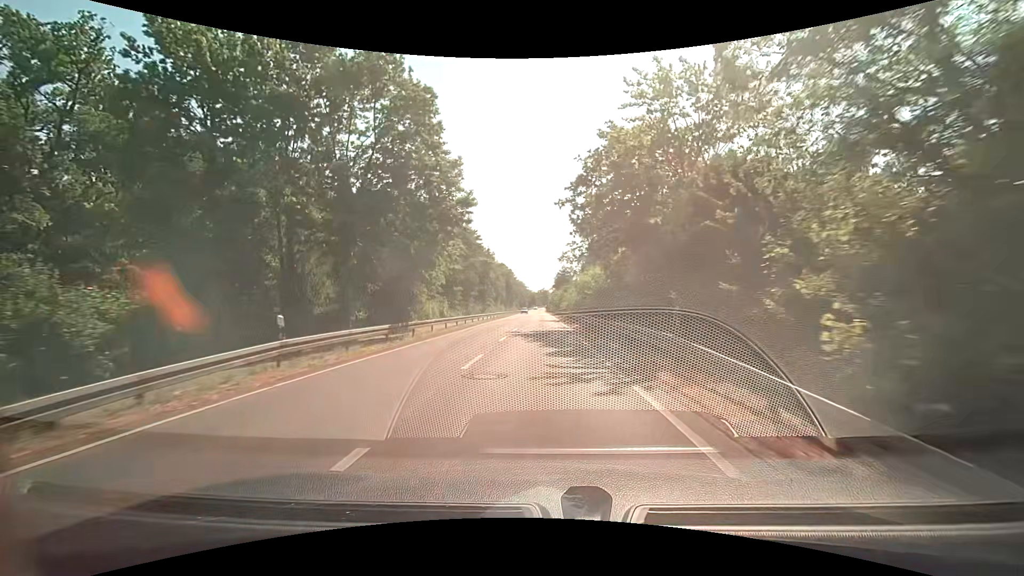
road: secondary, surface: asphalt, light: Day
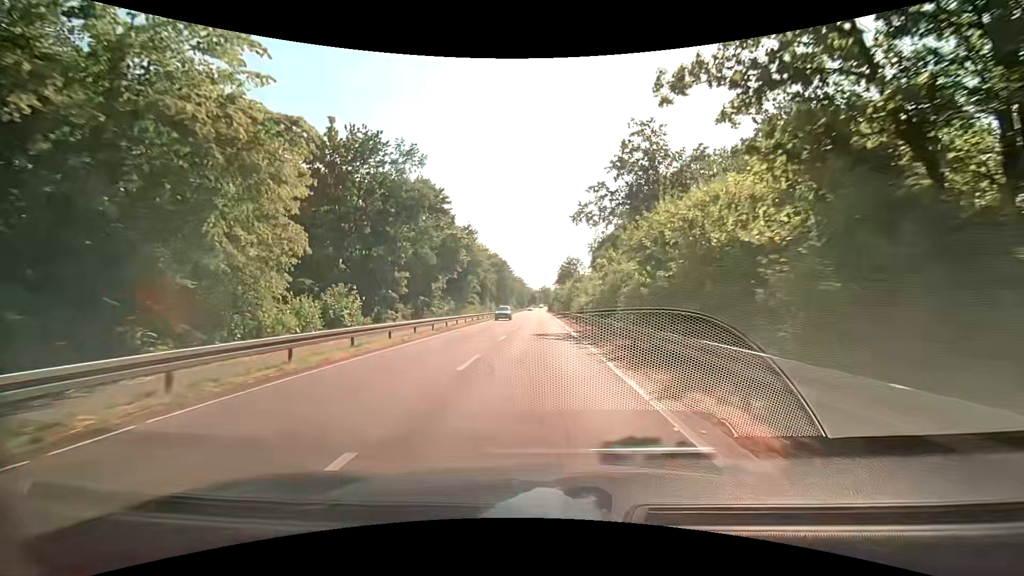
(-0.2, +27.3) m; -1°
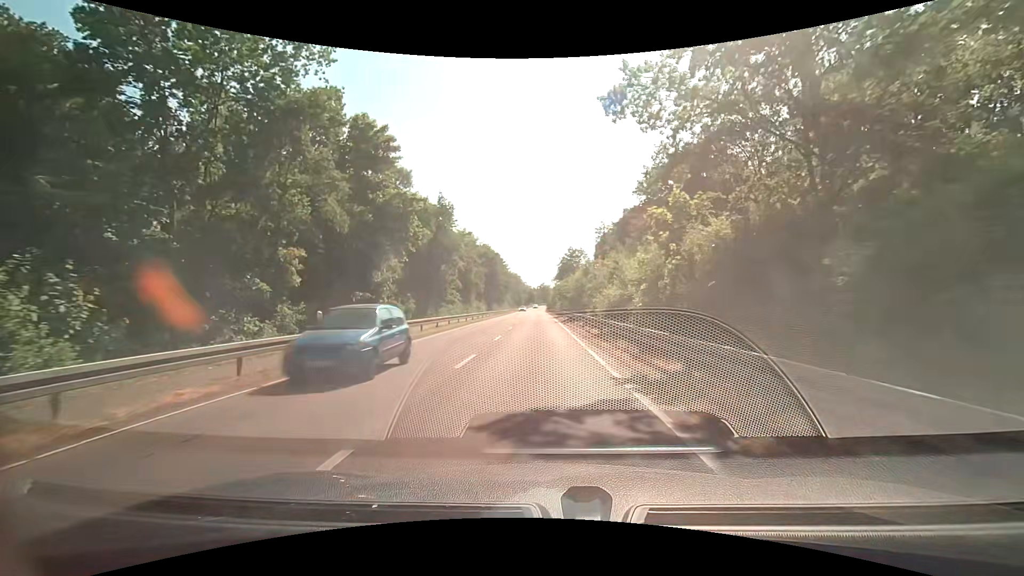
(+0.1, +17.9) m; 0°
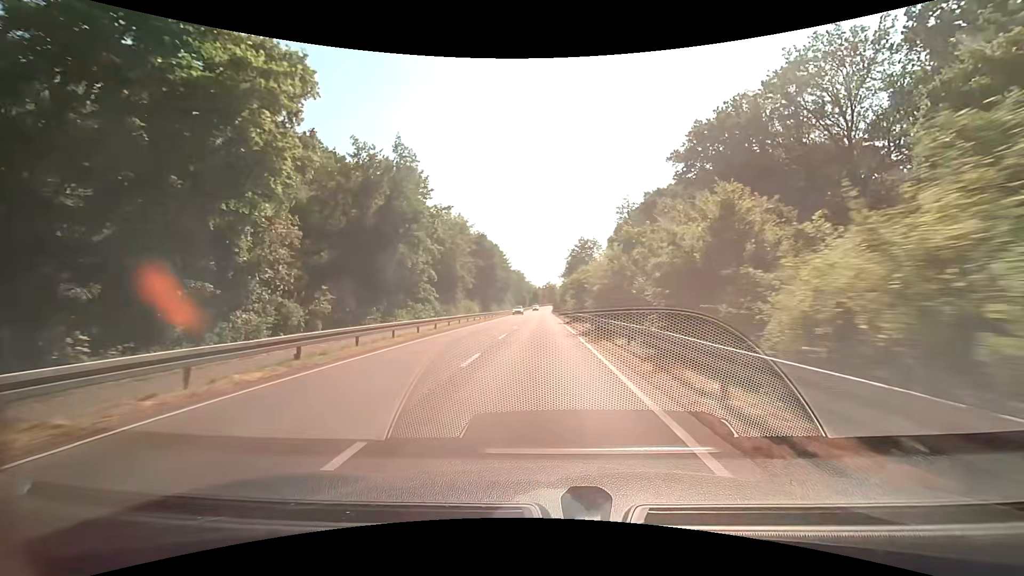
(-0.1, +17.7) m; 0°
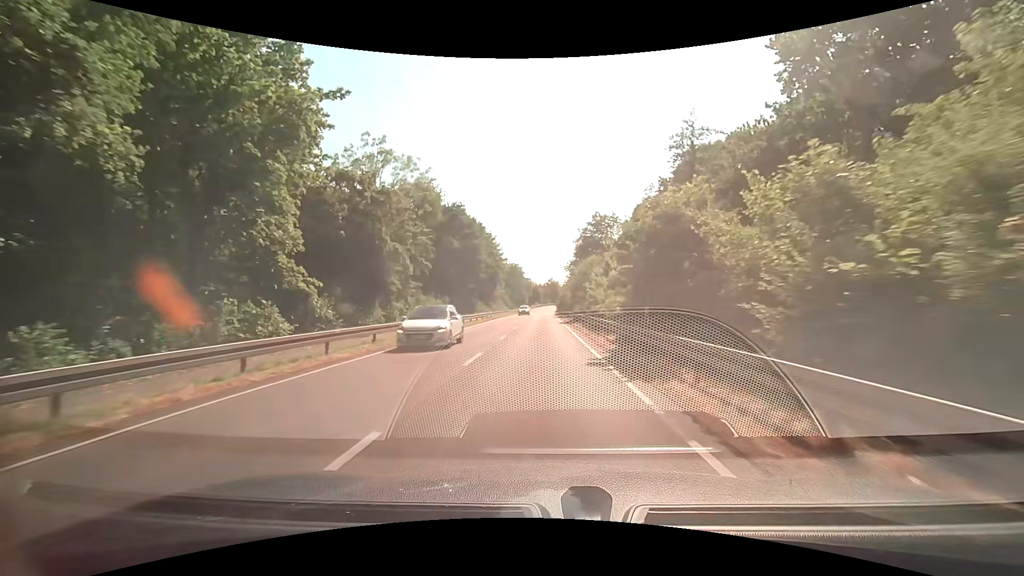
(-0.3, +26.5) m; 0°
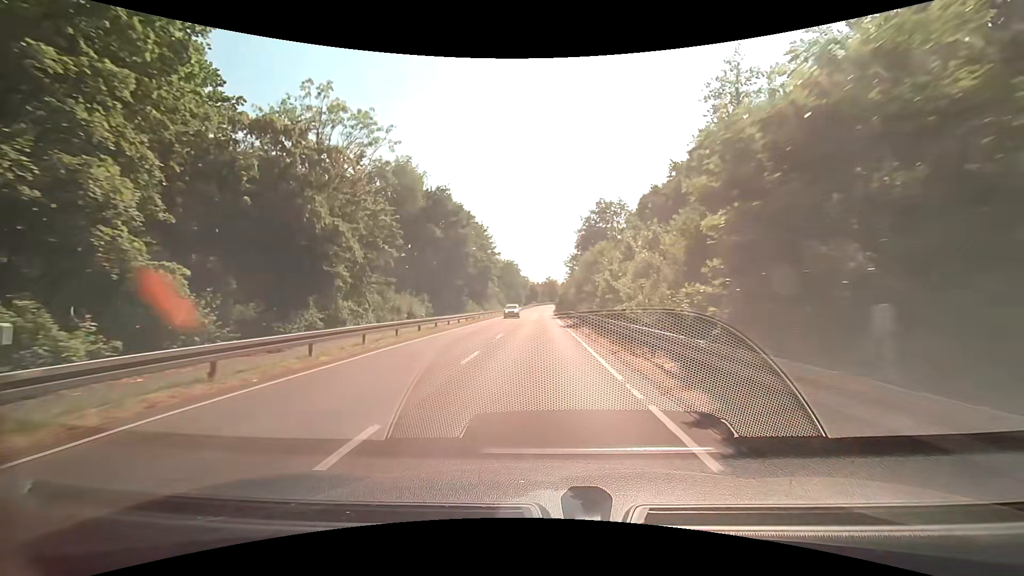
(0.0, +8.8) m; 0°
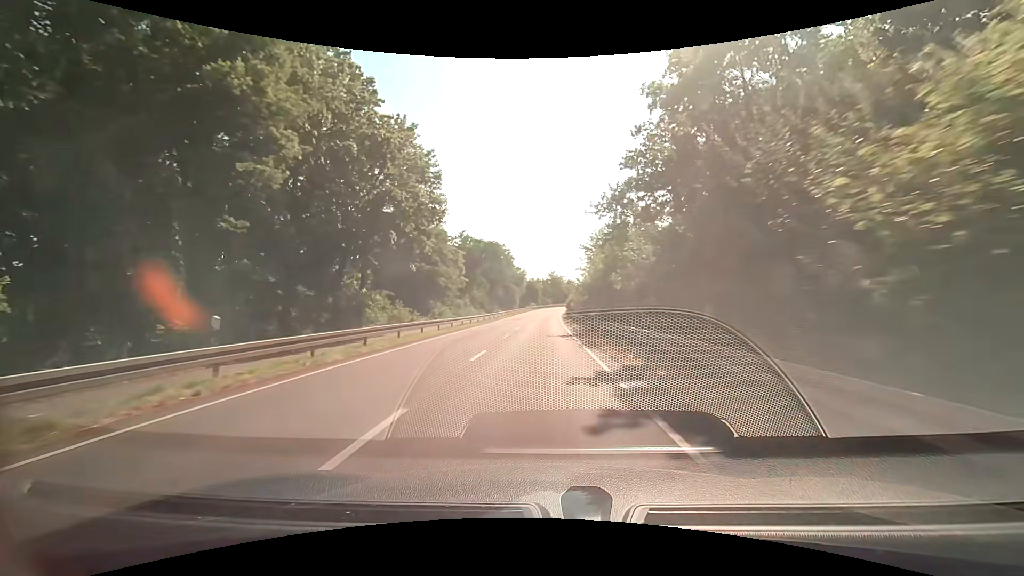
(-0.2, +44.2) m; 0°
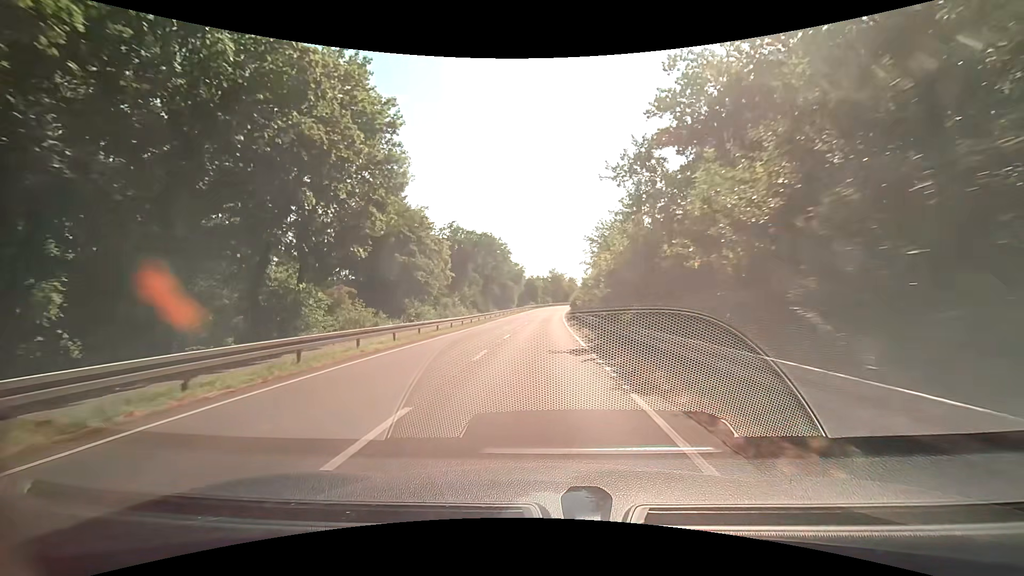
(0.0, +8.8) m; 0°
(0, +10) (0, +20) (0, +30) (0, +40) (0, +50) (+1, +60) (+1, +70) (+1, +80) (+2, +90) (+3, +100) m
